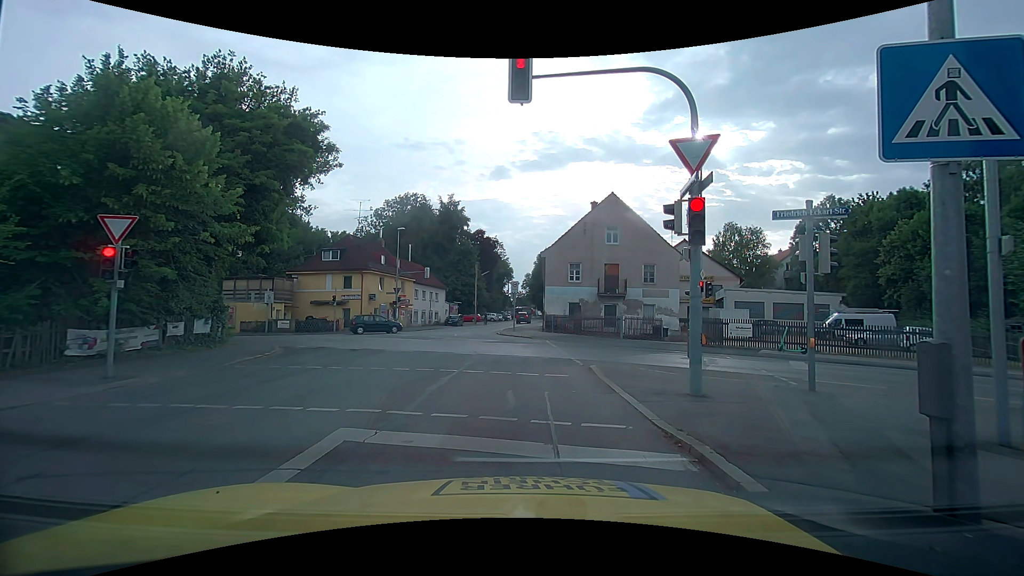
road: tertiary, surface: asphalt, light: Day
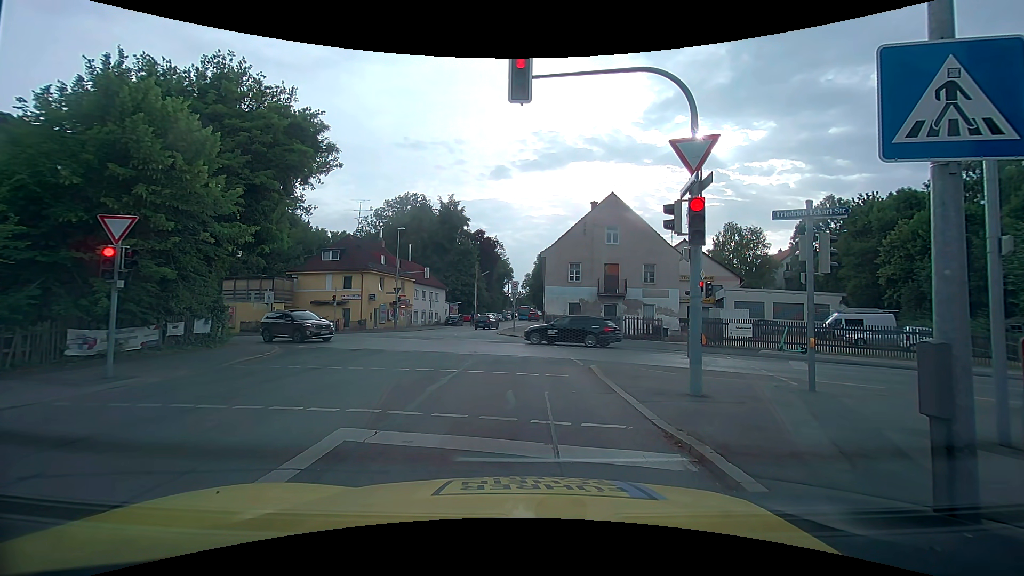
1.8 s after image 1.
(0.0, 0.0) m; 0°
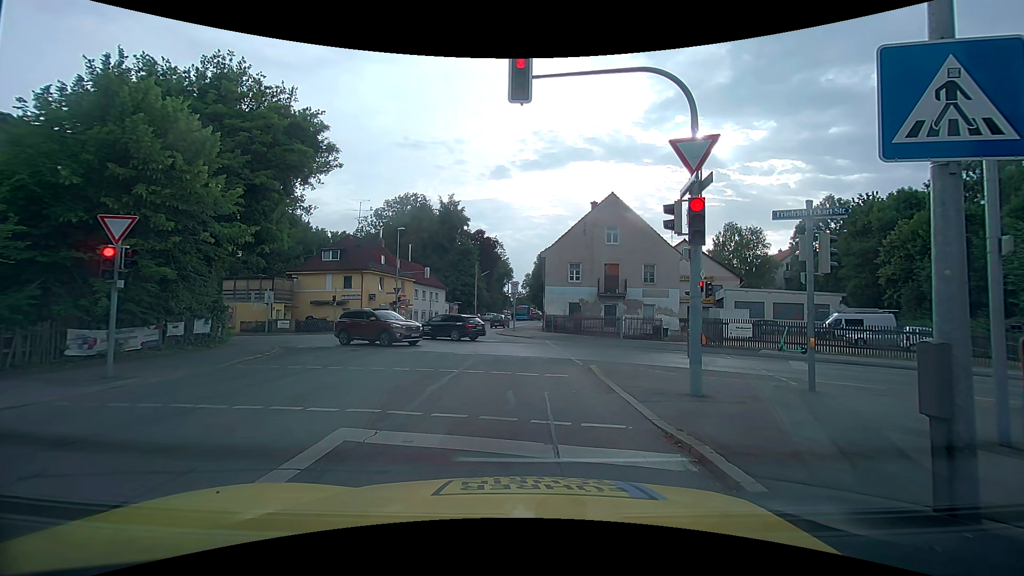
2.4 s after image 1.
(0.0, 0.0) m; 0°
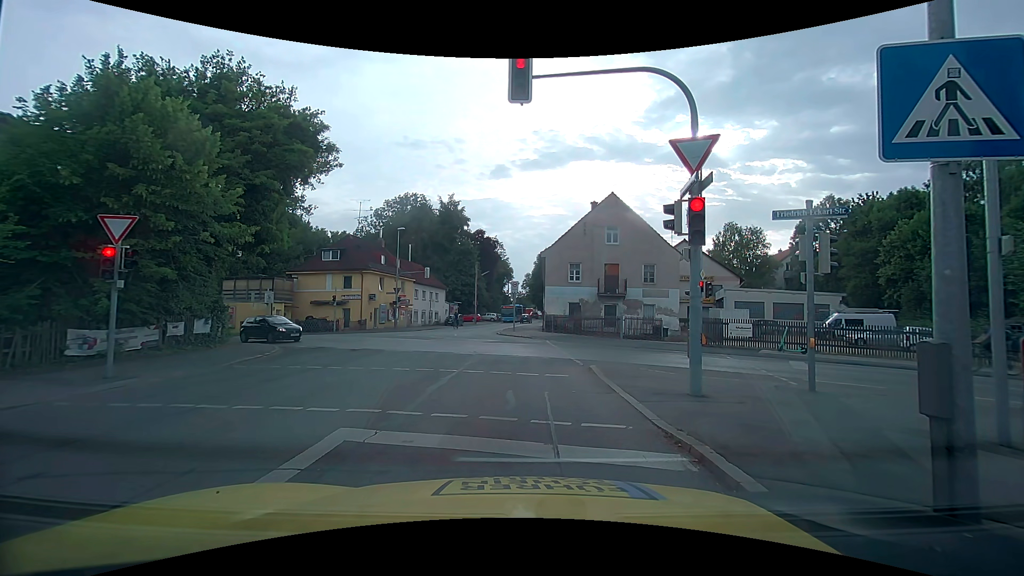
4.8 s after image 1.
(0.0, 0.0) m; 0°
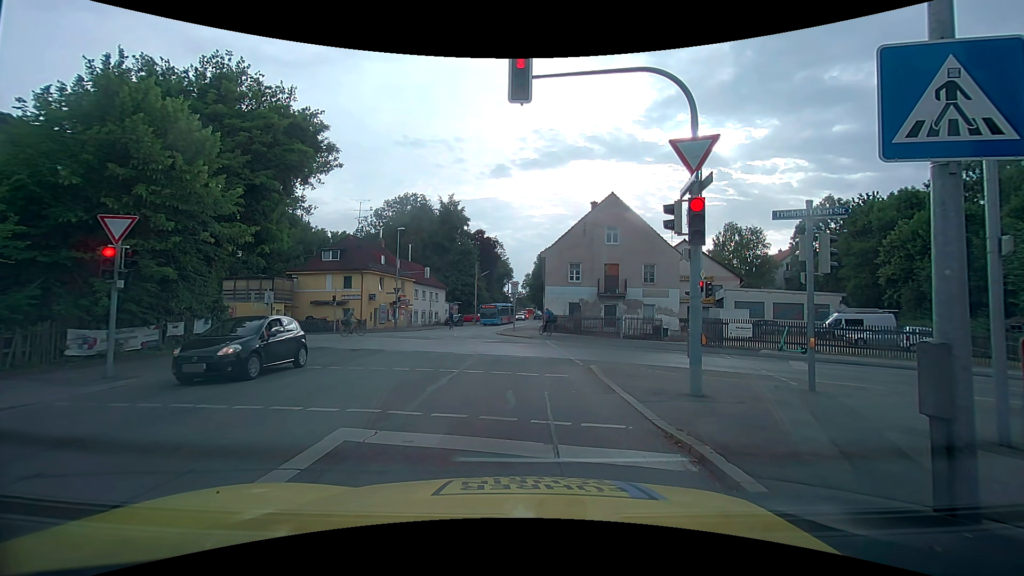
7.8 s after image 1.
(0.0, 0.0) m; 0°
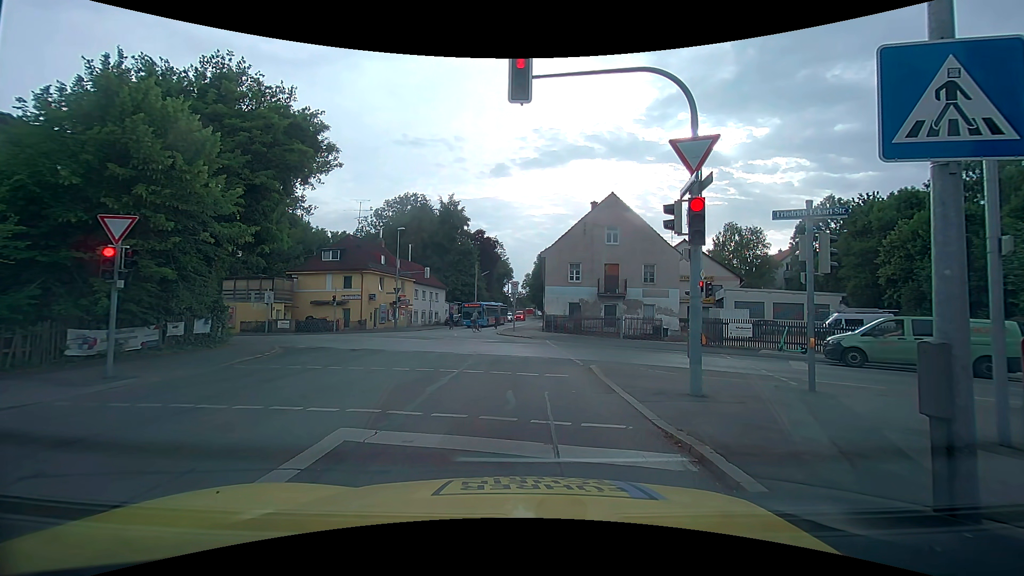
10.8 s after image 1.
(0.0, 0.0) m; 0°
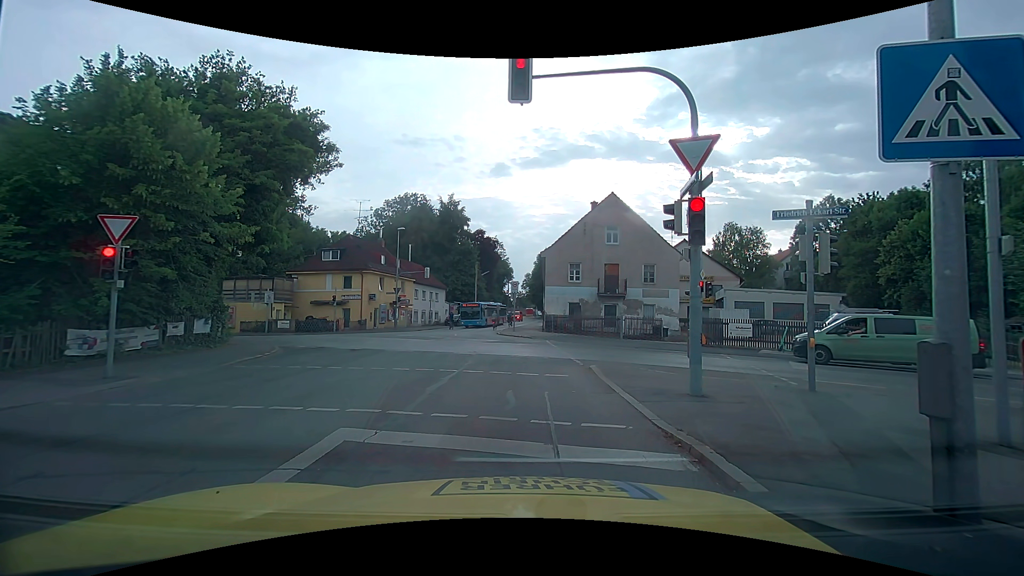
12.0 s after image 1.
(0.0, 0.0) m; 0°
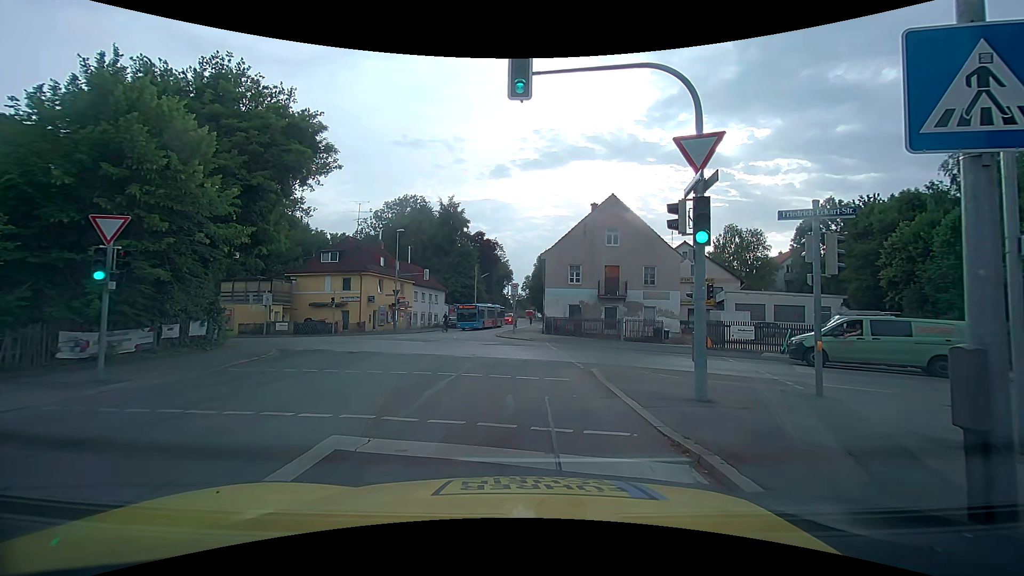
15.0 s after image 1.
(0.0, +0.2) m; 0°
(0, +10) (0, +20) (-1, +30) (-2, +40) (-2, +50) (-1, +60) (+1, +70) (+2, +79) (+4, +89) (+5, +99) m
